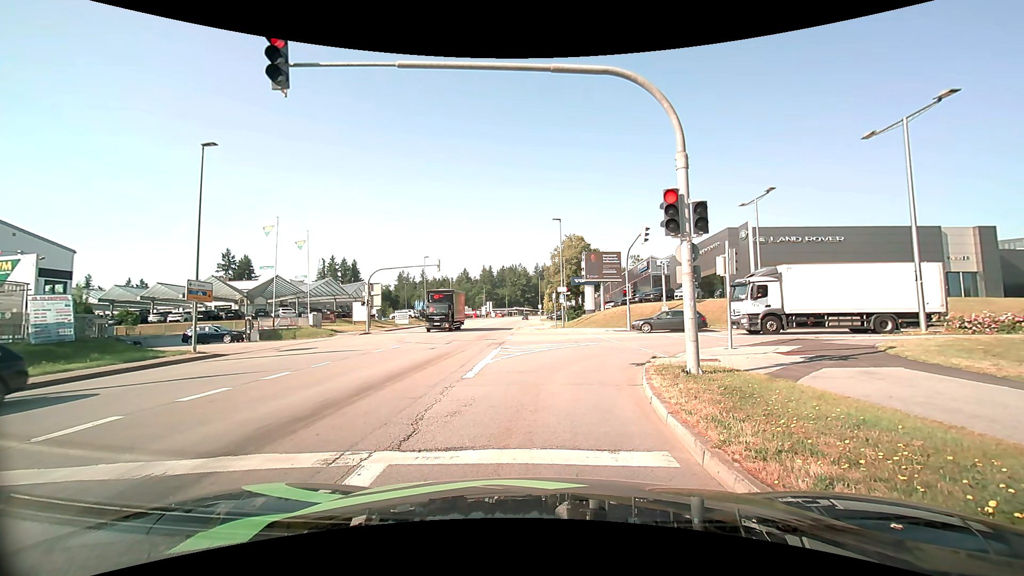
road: tertiary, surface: asphalt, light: Day
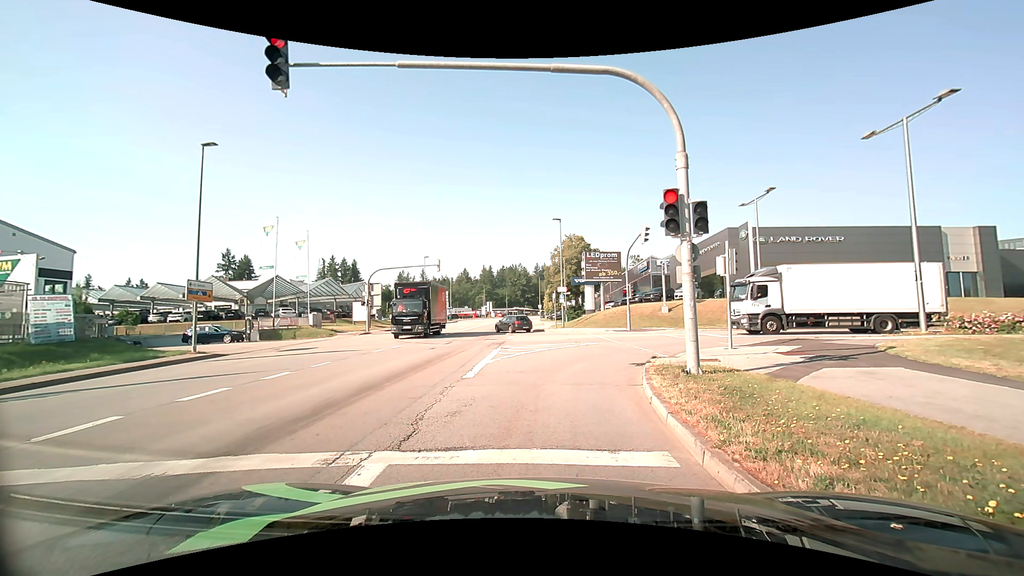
(0.0, 0.0) m; 0°
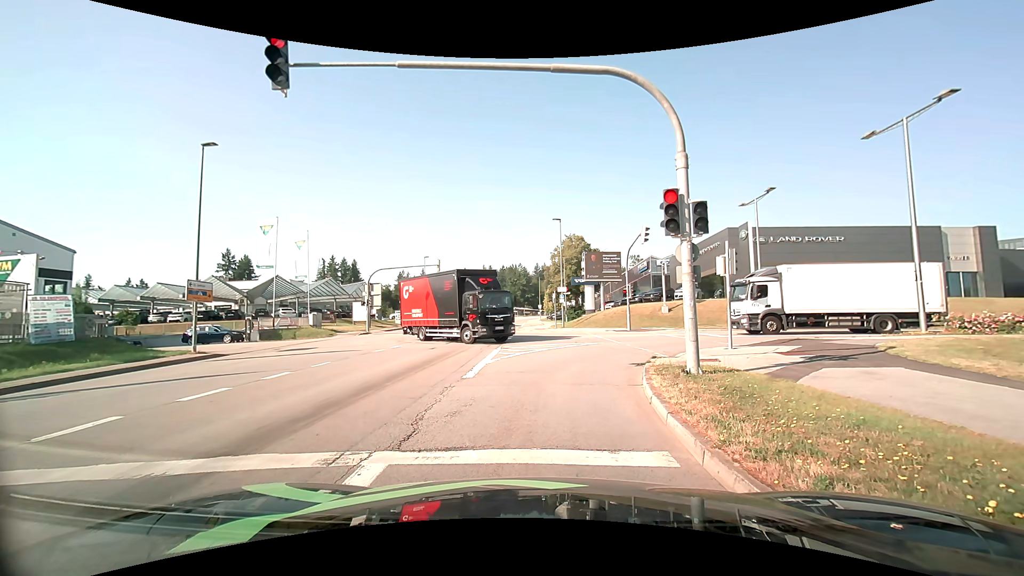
(0.0, 0.0) m; 0°
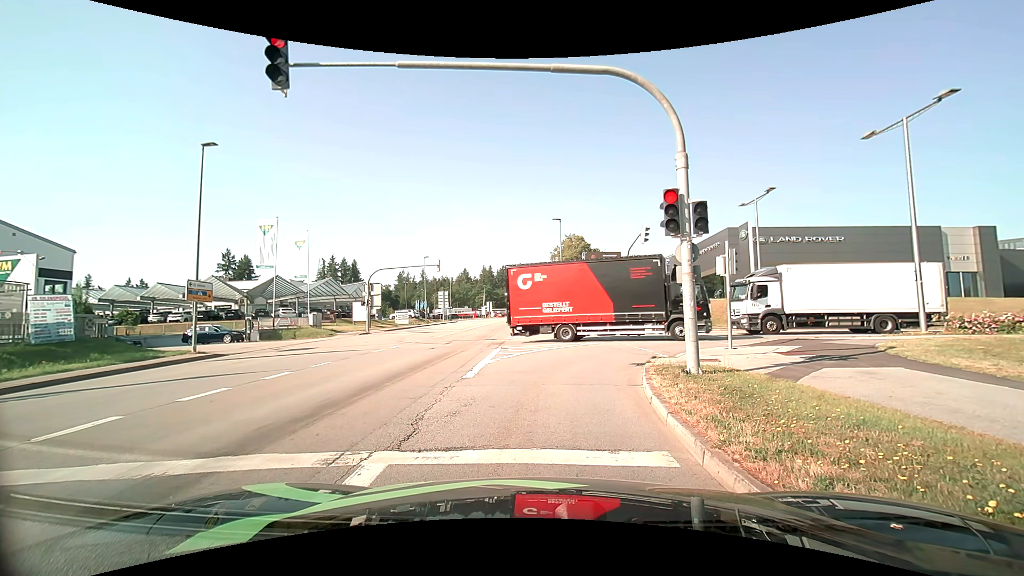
(0.0, 0.0) m; 0°
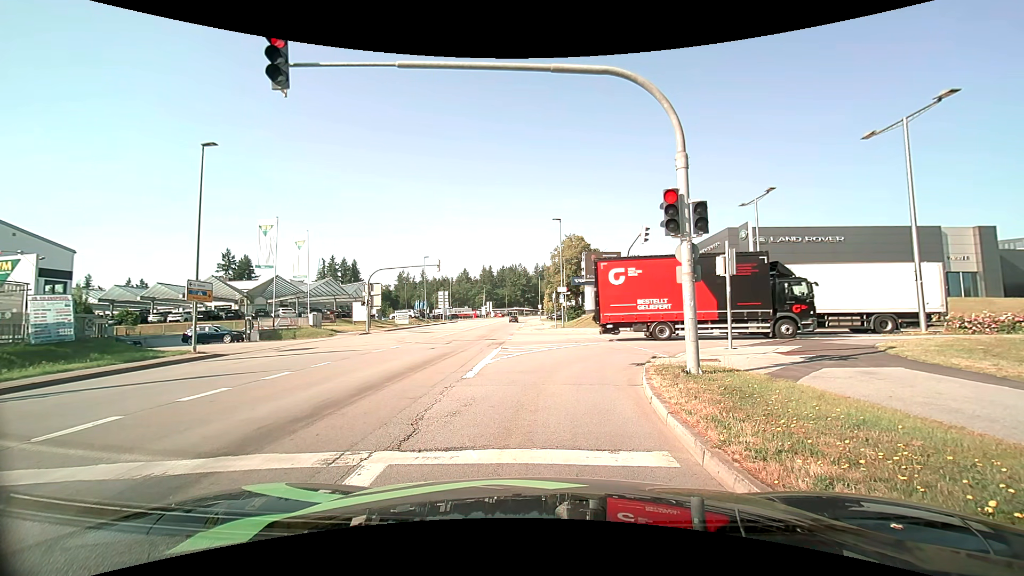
(0.0, 0.0) m; 0°
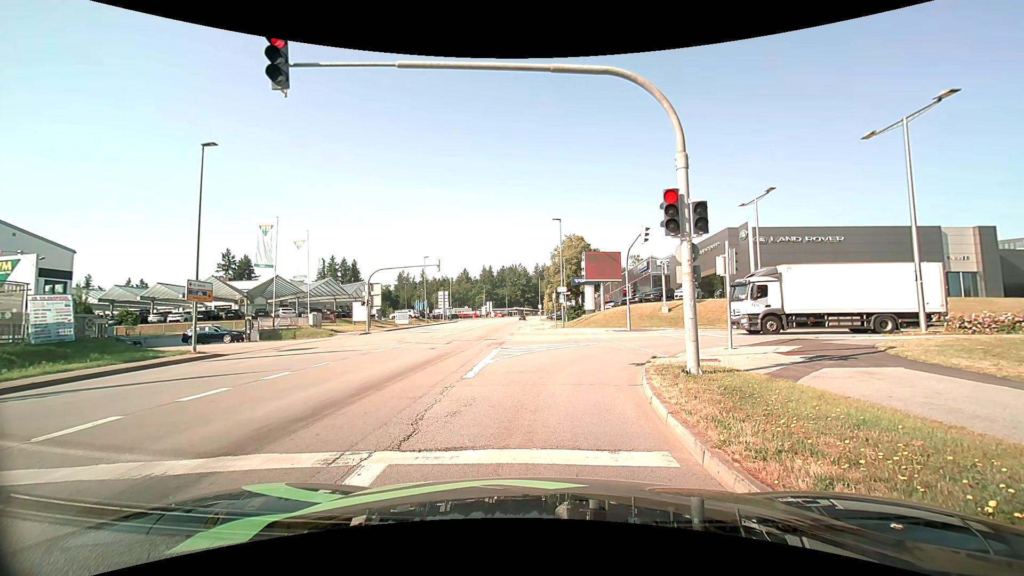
(0.0, 0.0) m; 0°
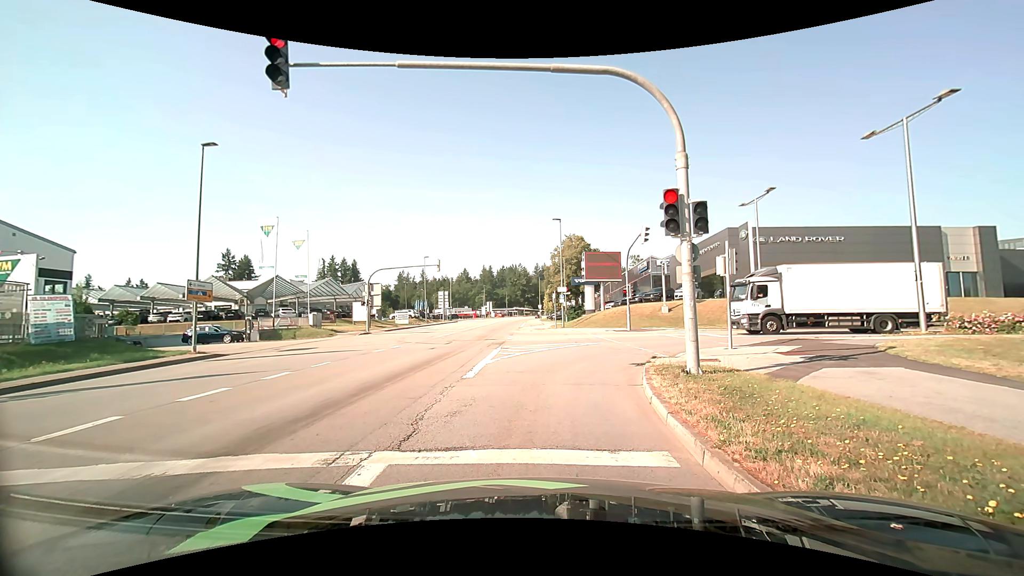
(0.0, 0.0) m; 0°
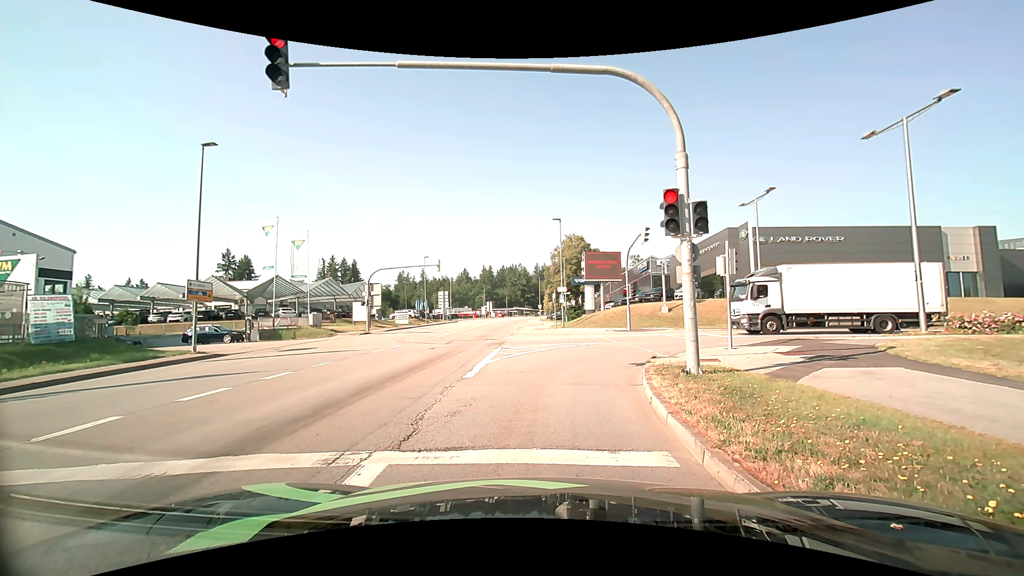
(0.0, 0.0) m; 0°
(0, +10) (+2, +20) (+9, +26) (+19, +28) (+29, +27) (+39, +27) (+49, +26) (+59, +24) (+69, +22) (+78, +19) m
